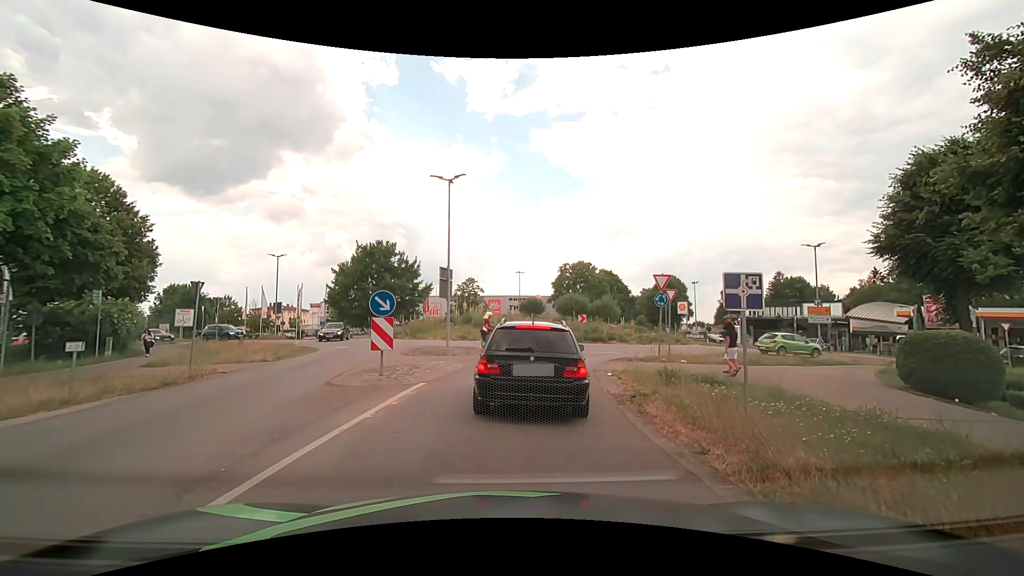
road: secondary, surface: asphalt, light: Day
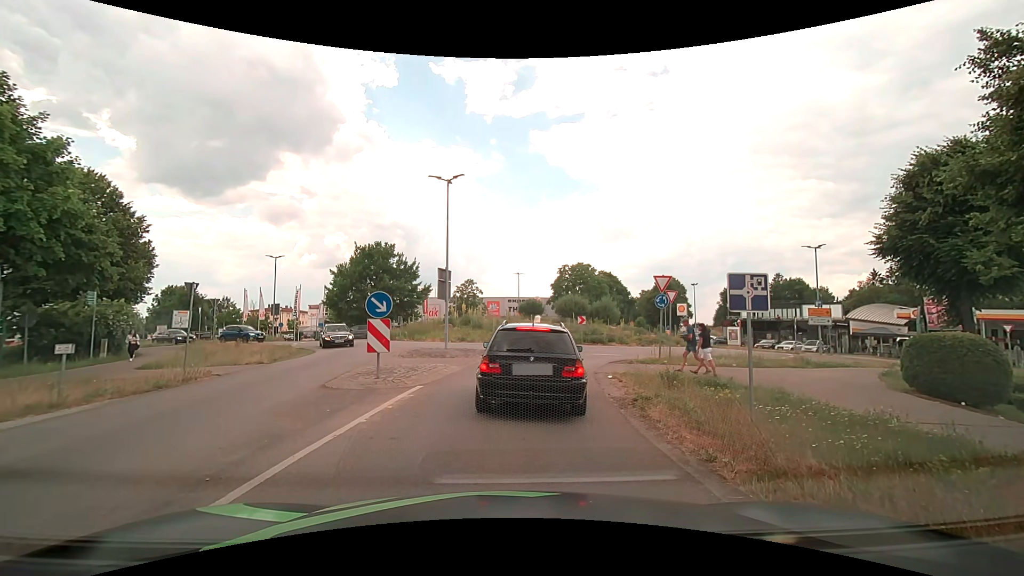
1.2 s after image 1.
(0.0, +0.3) m; 0°
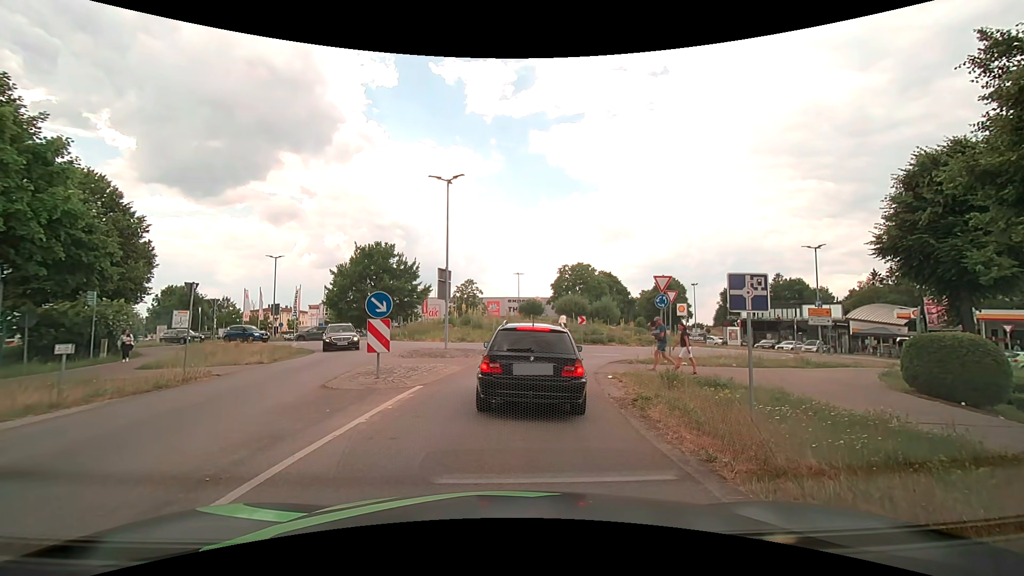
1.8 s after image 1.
(0.0, 0.0) m; 0°
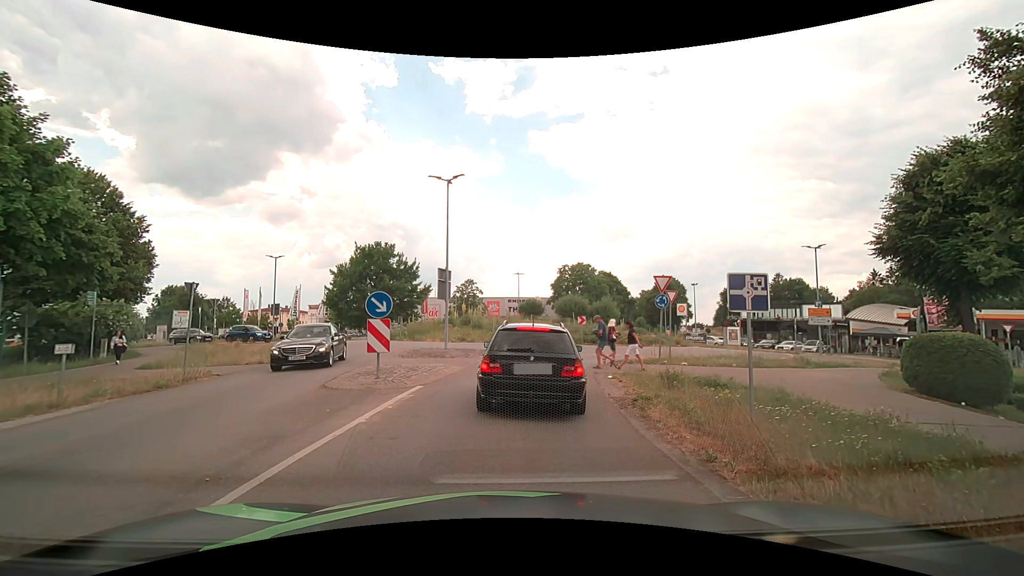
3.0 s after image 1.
(0.0, 0.0) m; 0°
